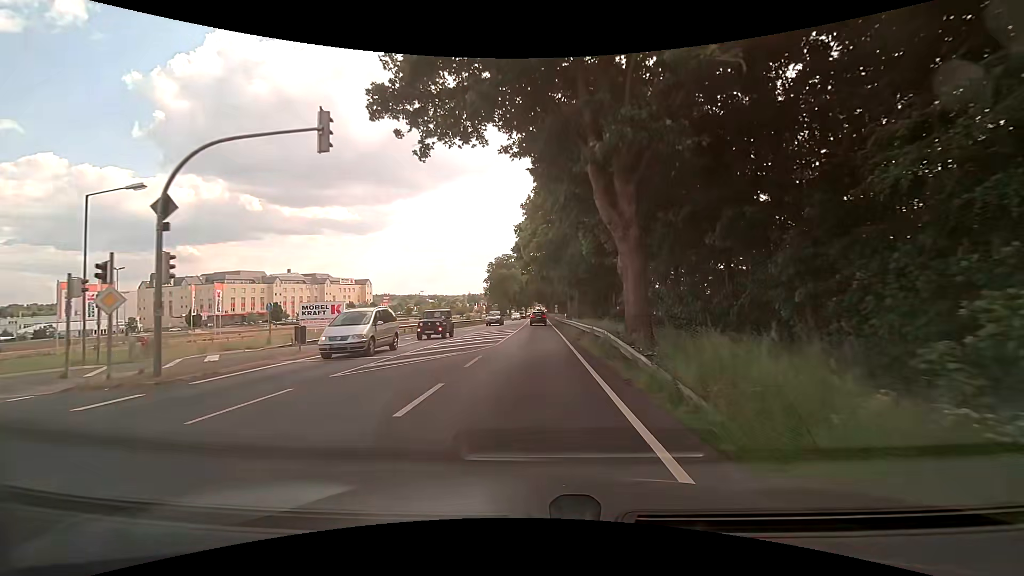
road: primary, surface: asphalt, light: Day
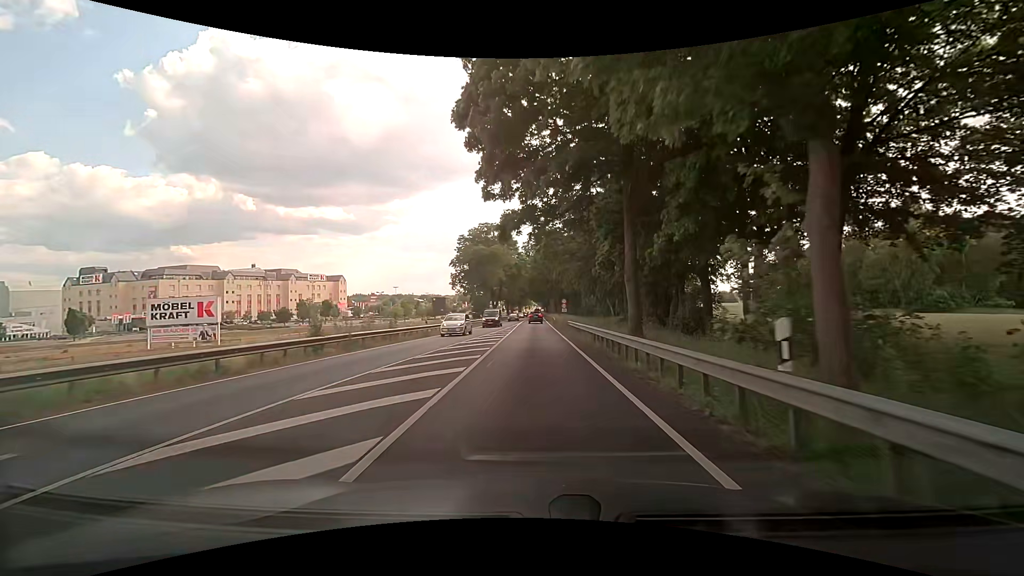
(+0.2, +41.7) m; +1°
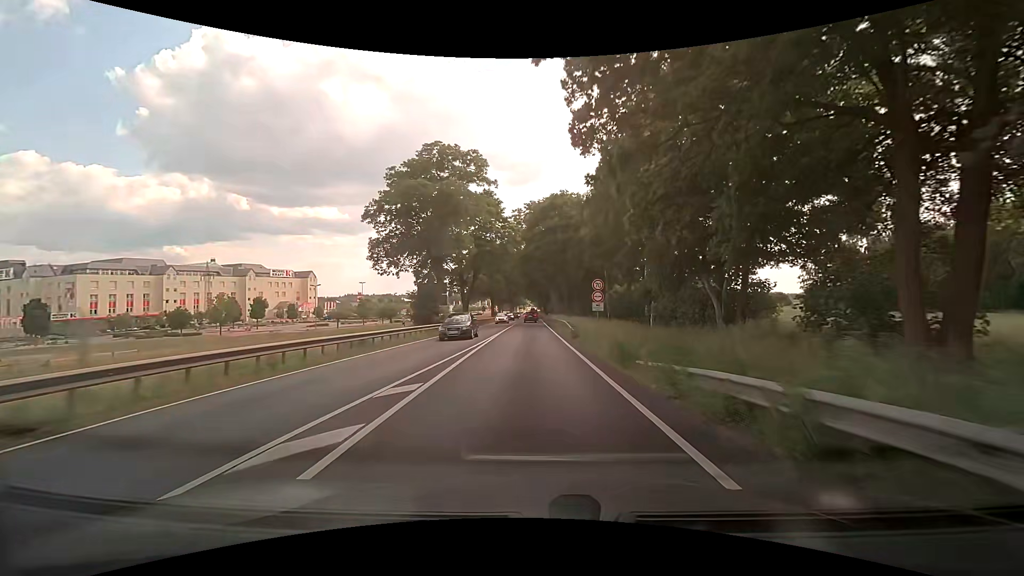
(0.0, +37.1) m; 0°
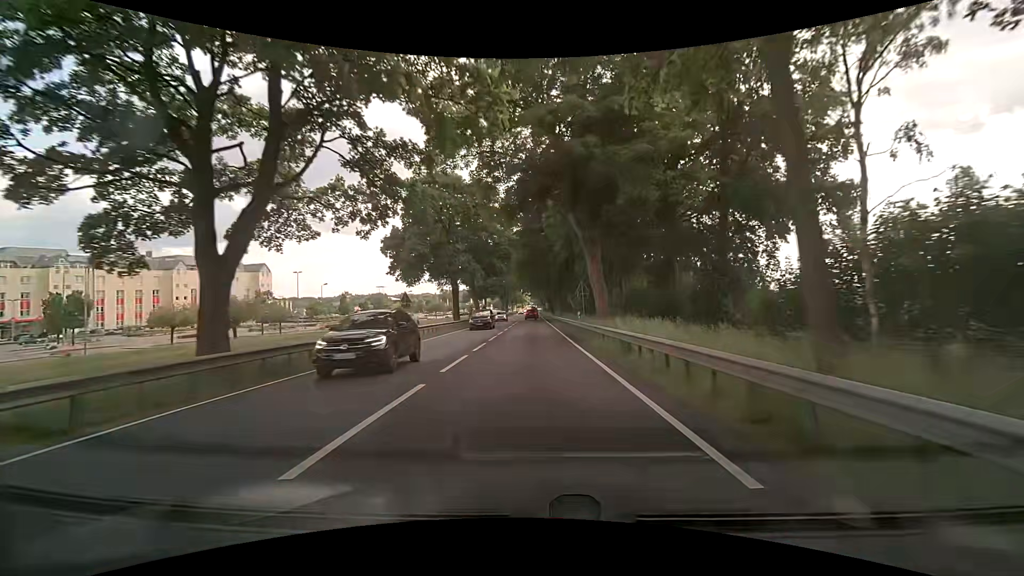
(0.0, +50.1) m; 0°
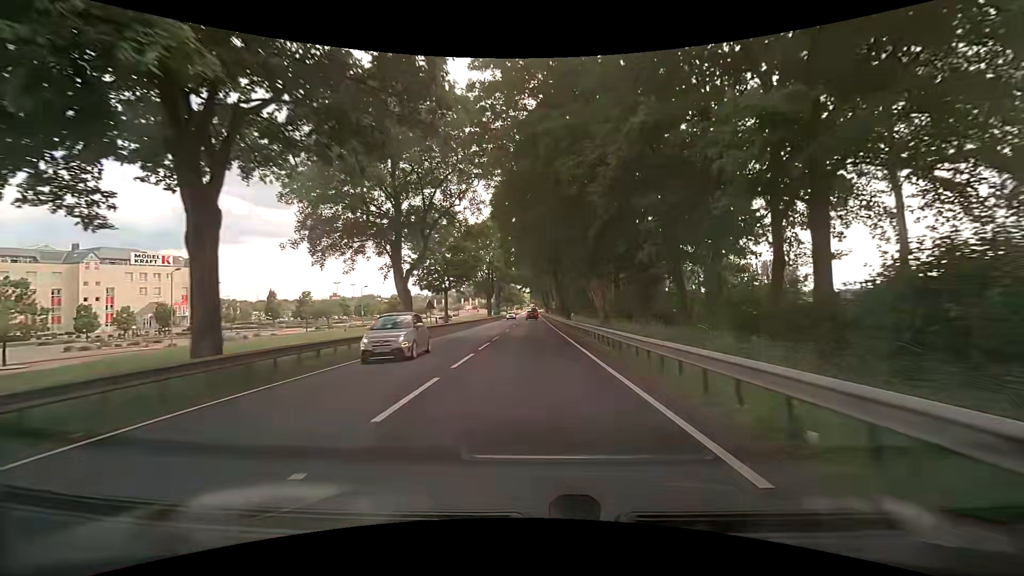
(+0.1, +41.0) m; 0°
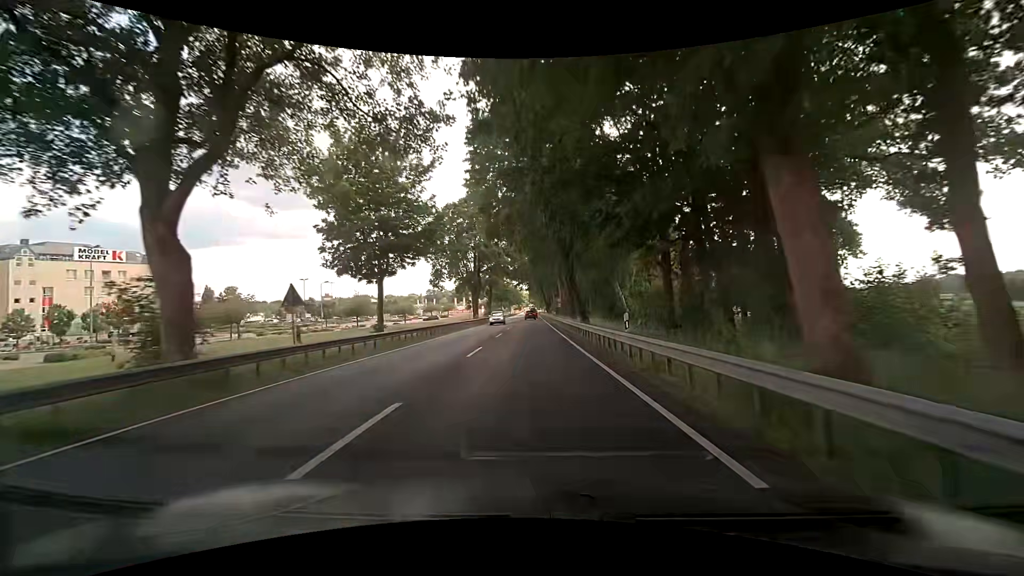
(+0.1, +20.8) m; 0°
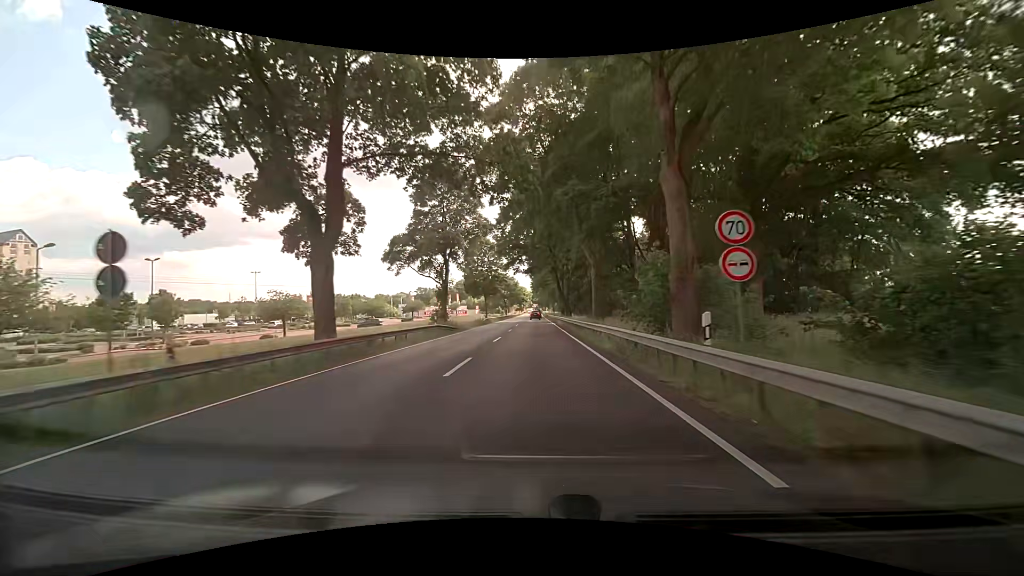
(-0.4, +53.2) m; 0°
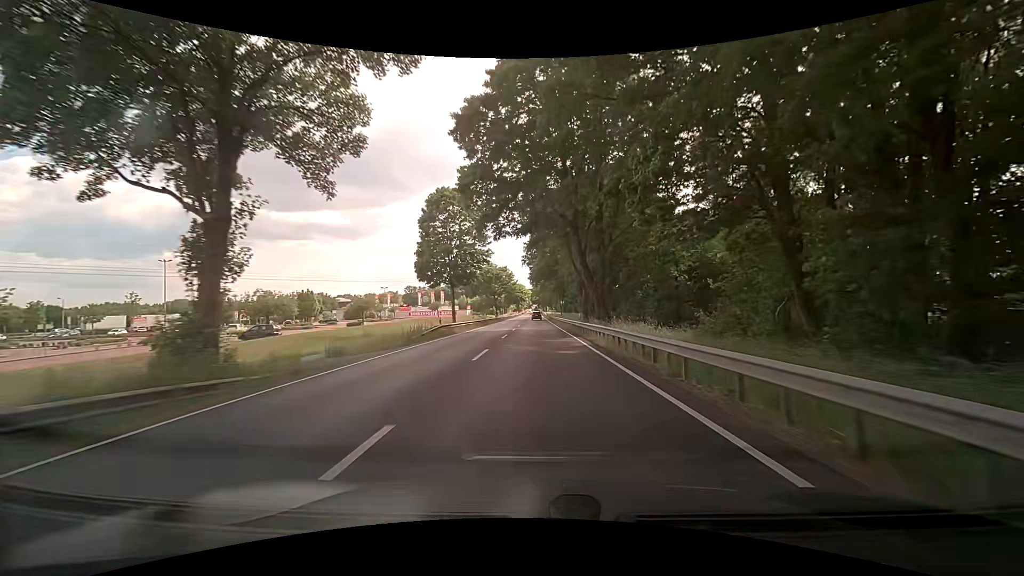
(-0.3, +32.4) m; -1°
(0, +10) (0, +20) (0, +30) (0, +40) (+1, +50) (+1, +60) (+1, +70) (+1, +80) (+1, +90) (+1, +100) m
